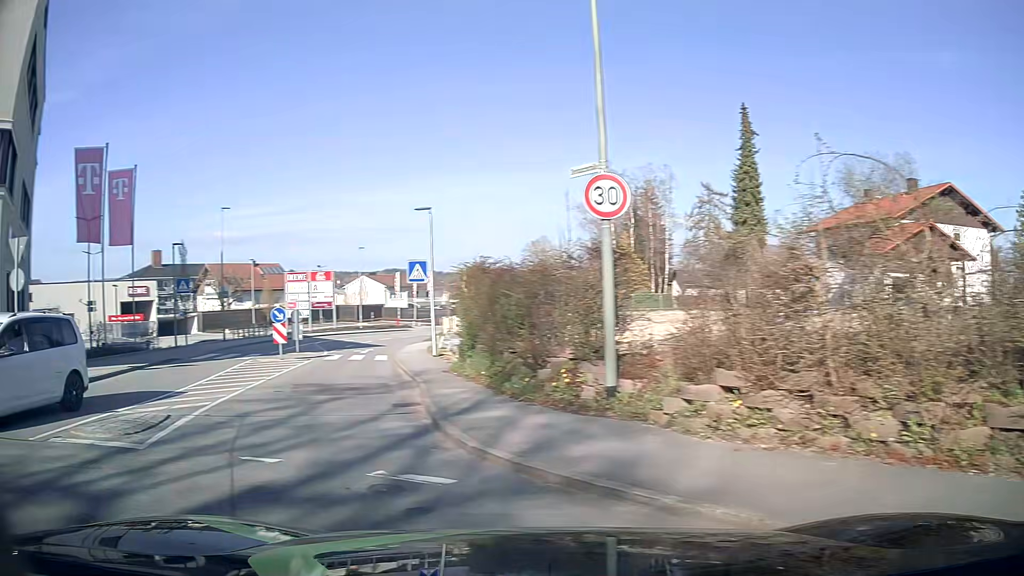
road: tertiary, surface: asphalt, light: Day
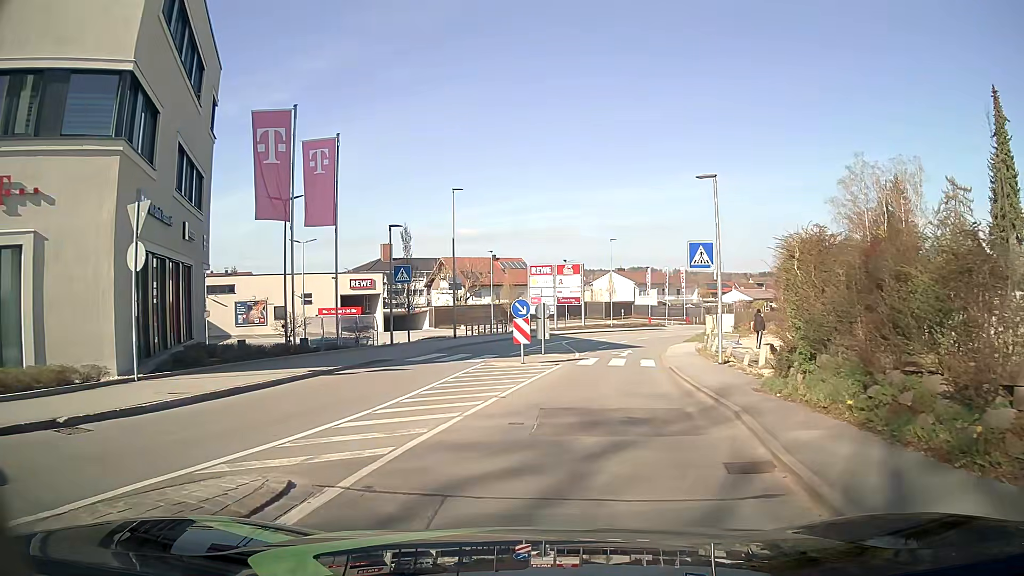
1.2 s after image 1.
(-1.4, +5.2) m; -22°
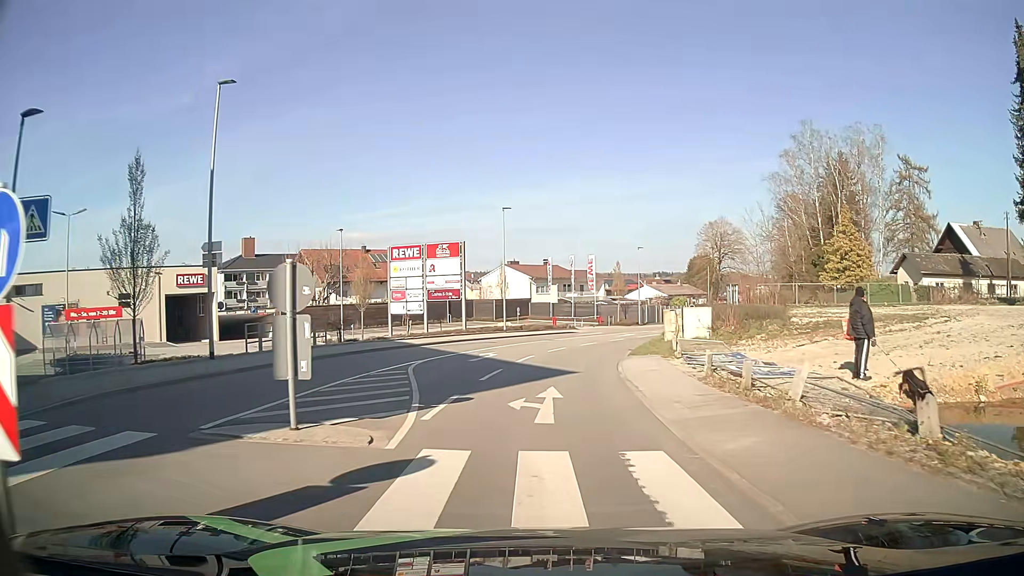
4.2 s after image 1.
(+1.5, +18.1) m; +9°
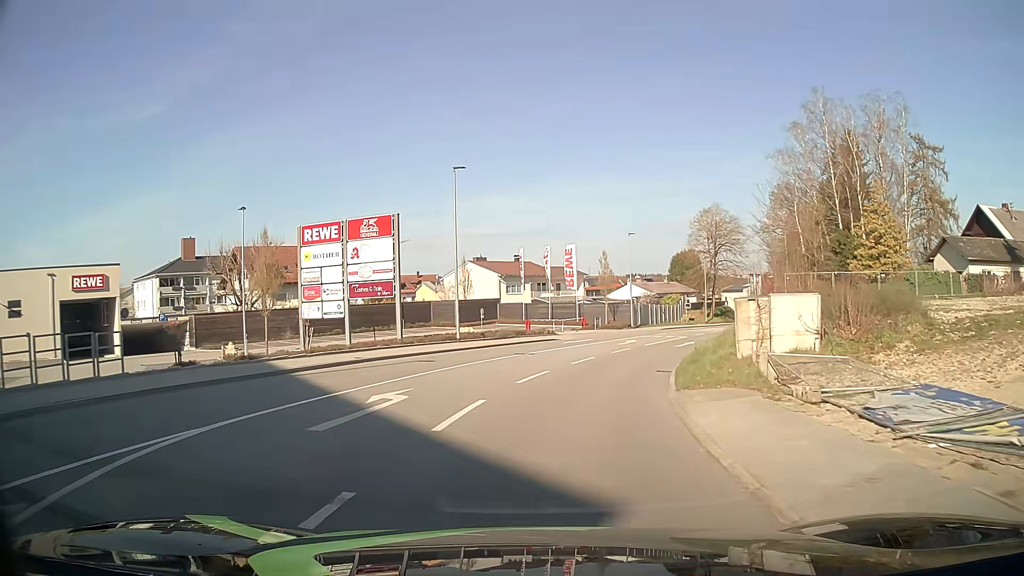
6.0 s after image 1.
(+0.3, +13.0) m; +2°
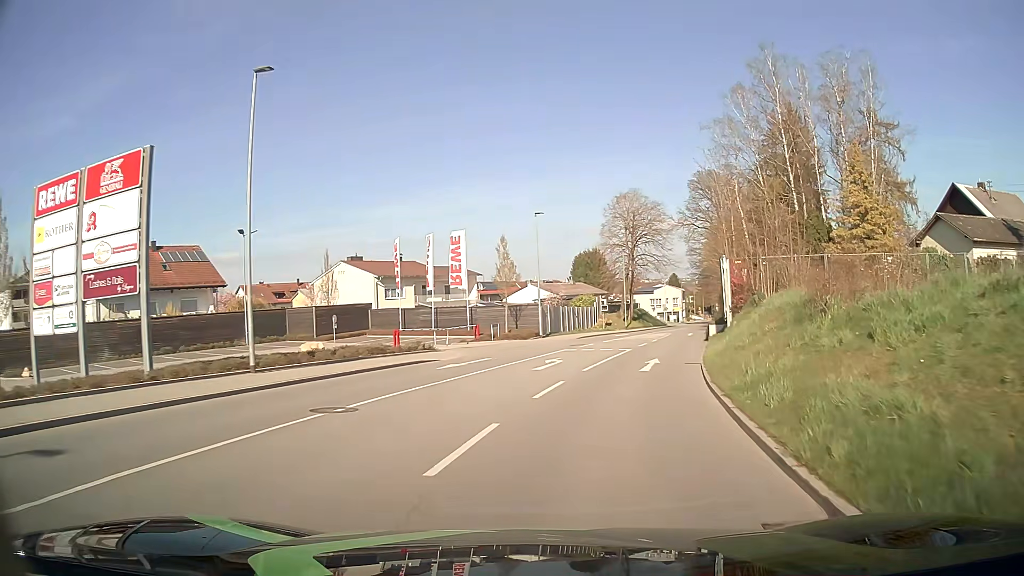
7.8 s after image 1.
(+0.9, +14.0) m; +9°
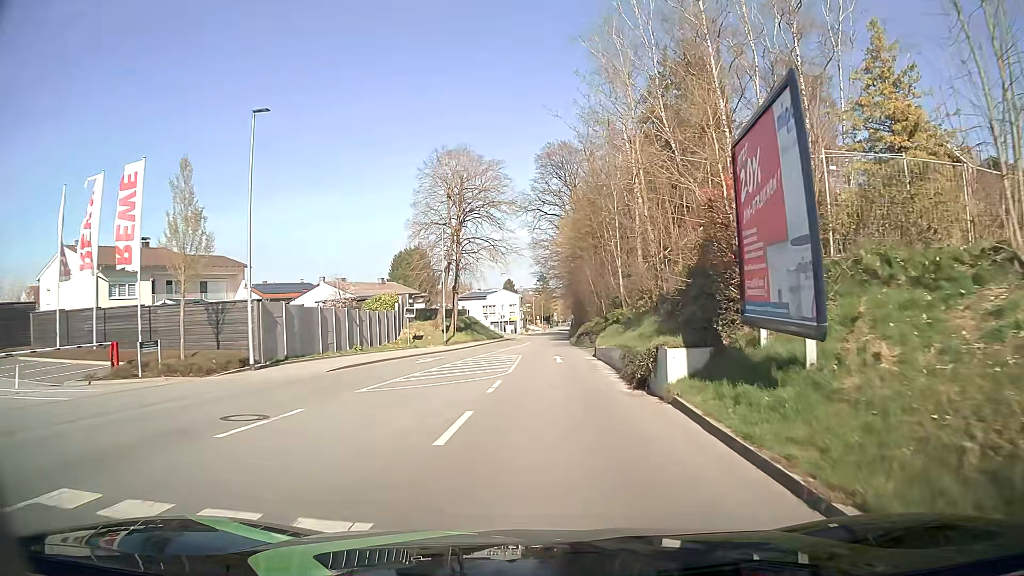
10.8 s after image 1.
(+3.4, +23.4) m; +14°
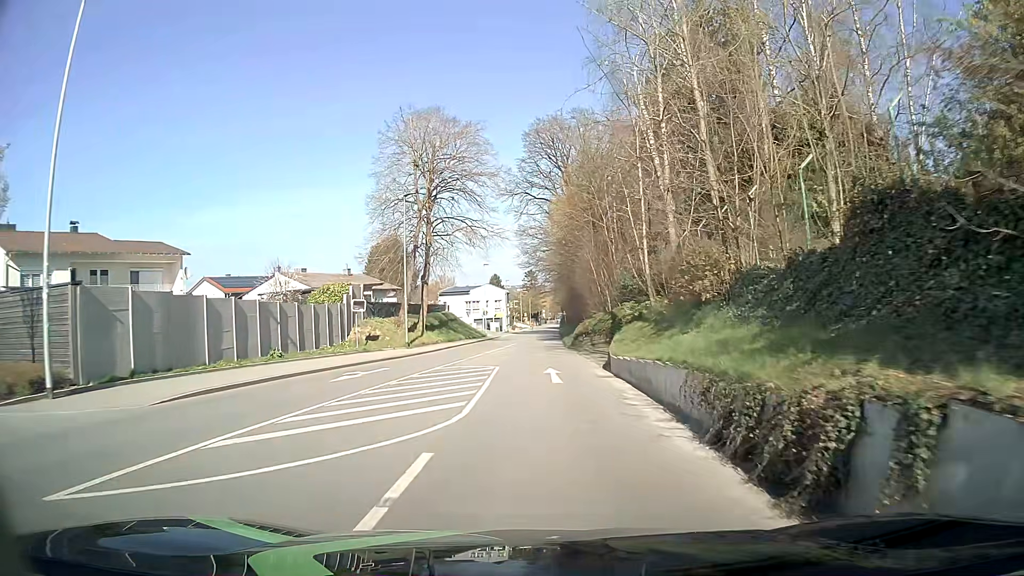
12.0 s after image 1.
(+0.1, +9.4) m; +1°
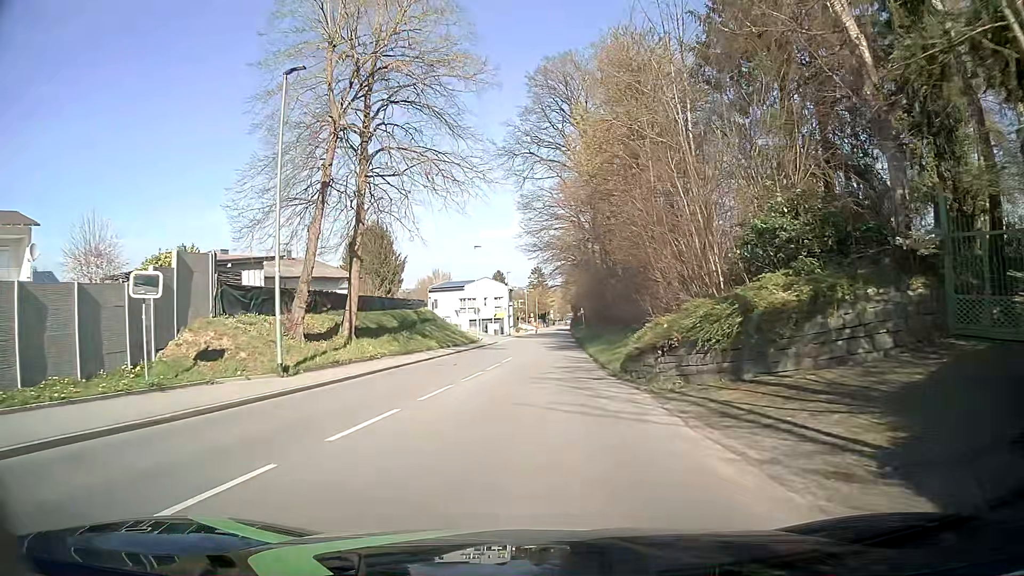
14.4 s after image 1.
(0.0, +18.8) m; -1°
(0, +10) (0, +20) (+1, +30) (+1, +40) (+2, +50) (+2, +60) (+2, +70) (+3, +80) (+3, +90) (+4, +100) m
